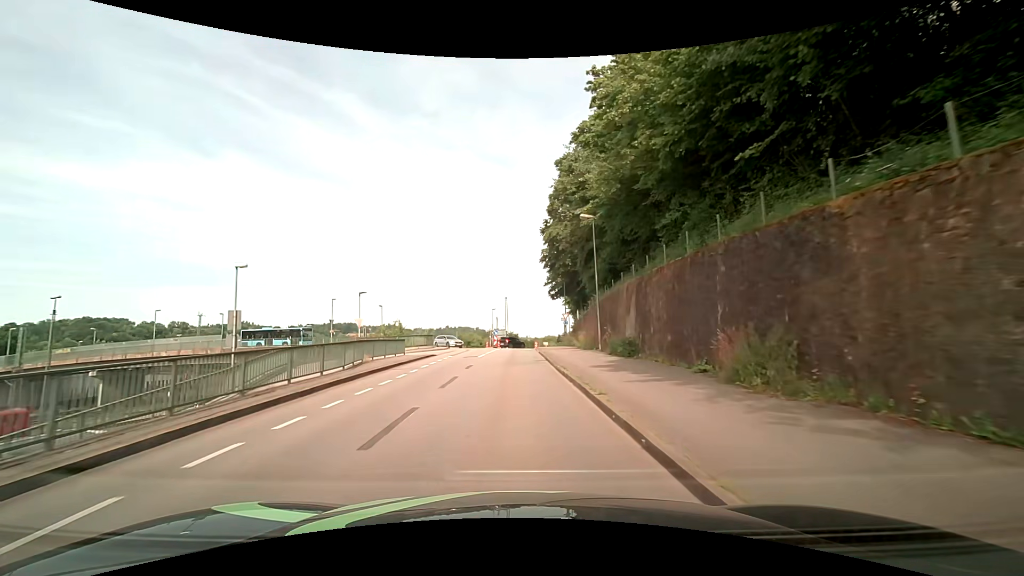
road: residential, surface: asphalt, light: Day
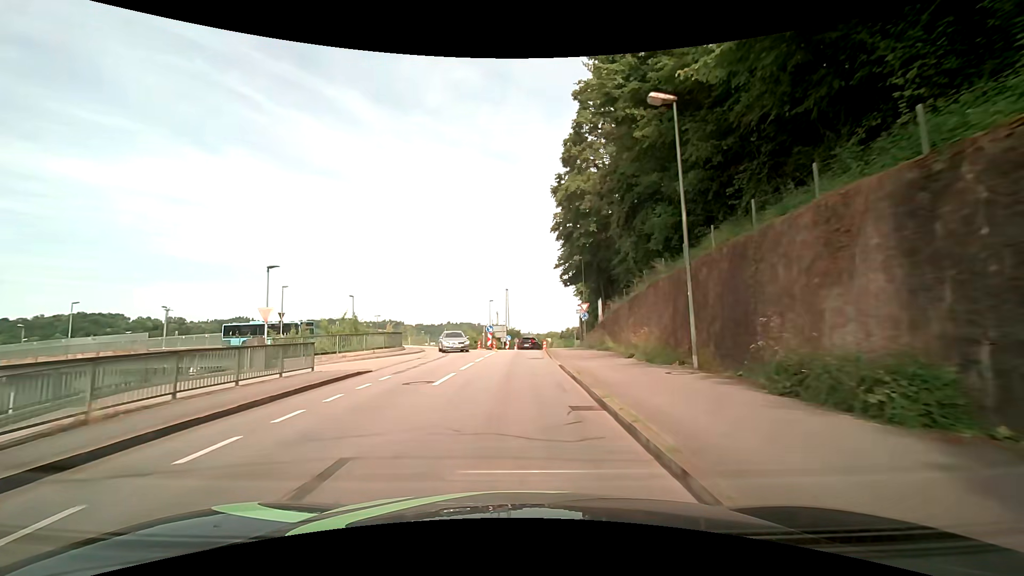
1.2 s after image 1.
(0.0, +14.5) m; 0°
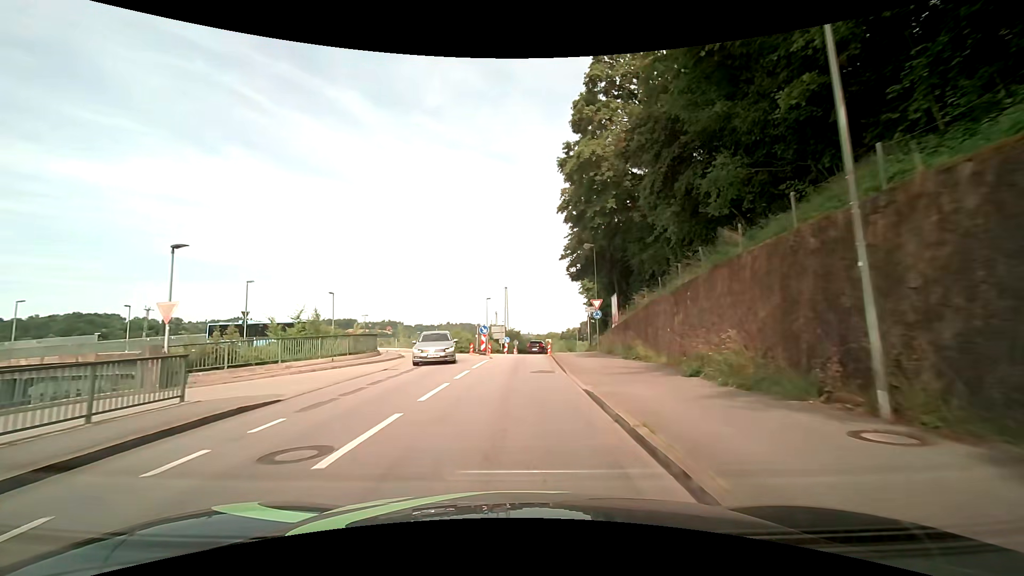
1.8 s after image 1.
(0.0, +6.6) m; 0°
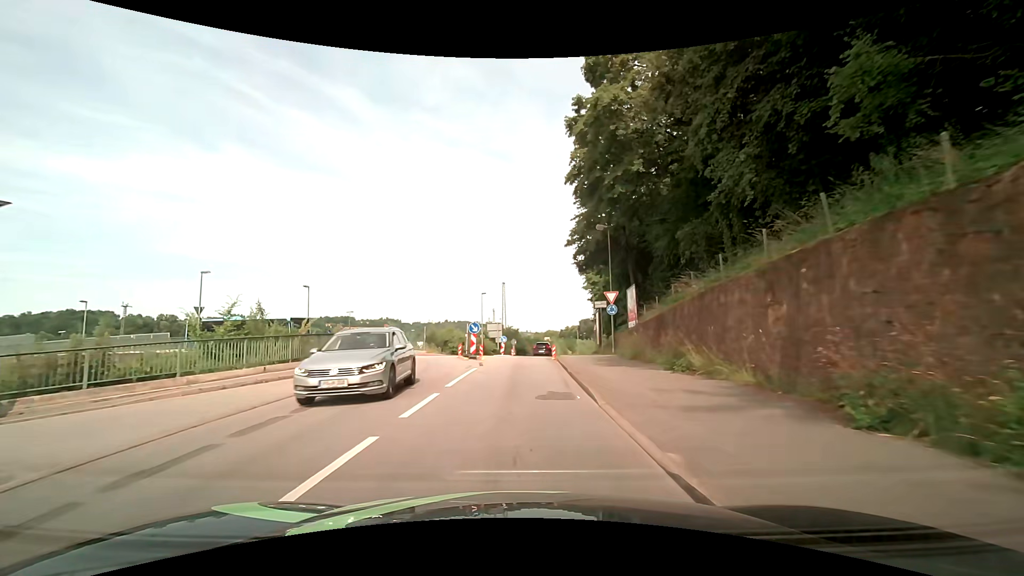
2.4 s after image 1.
(0.0, +6.1) m; -1°
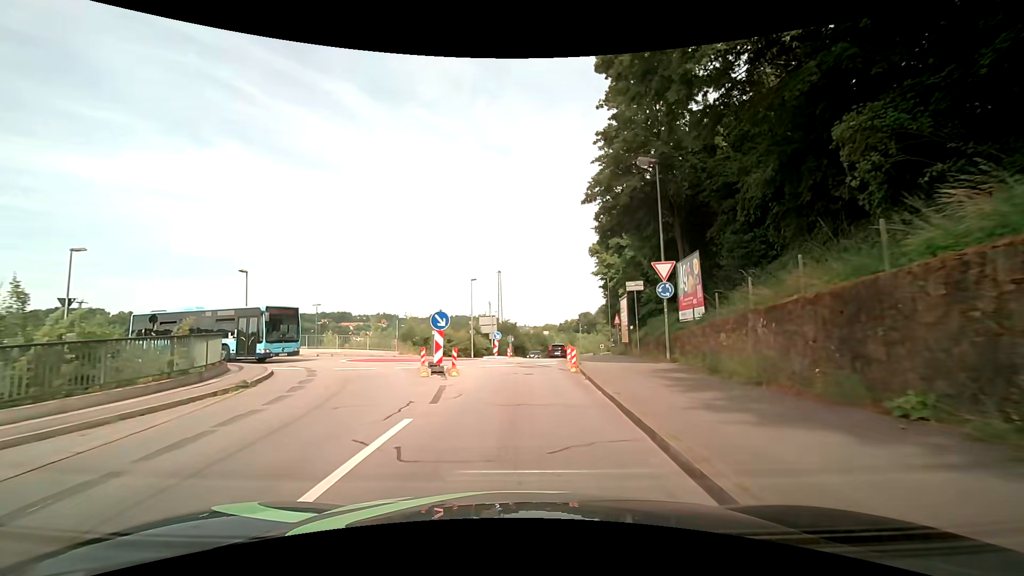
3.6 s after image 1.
(+0.2, +10.8) m; +1°
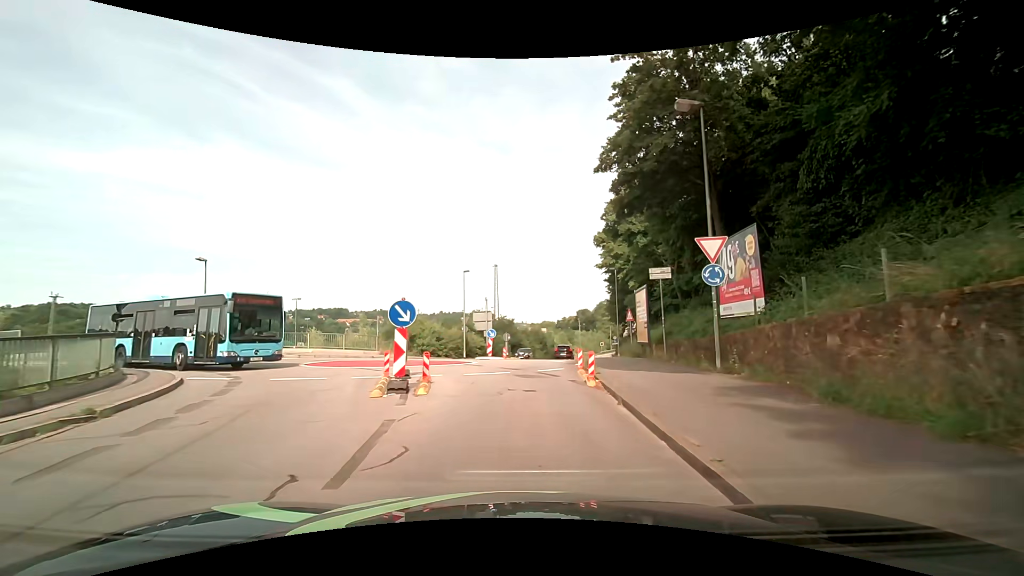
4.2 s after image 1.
(0.0, +4.7) m; +1°
